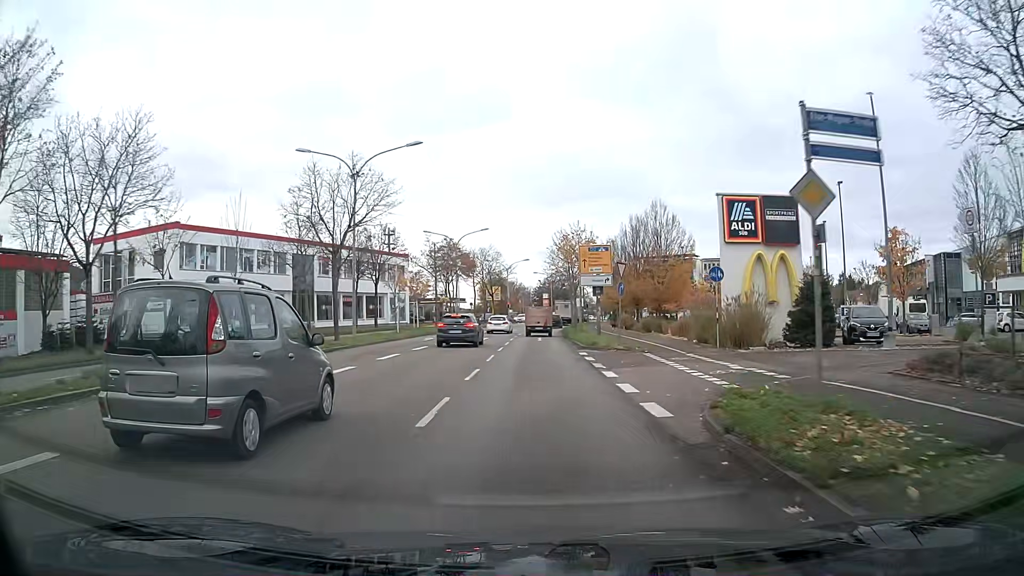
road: primary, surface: asphalt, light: Day
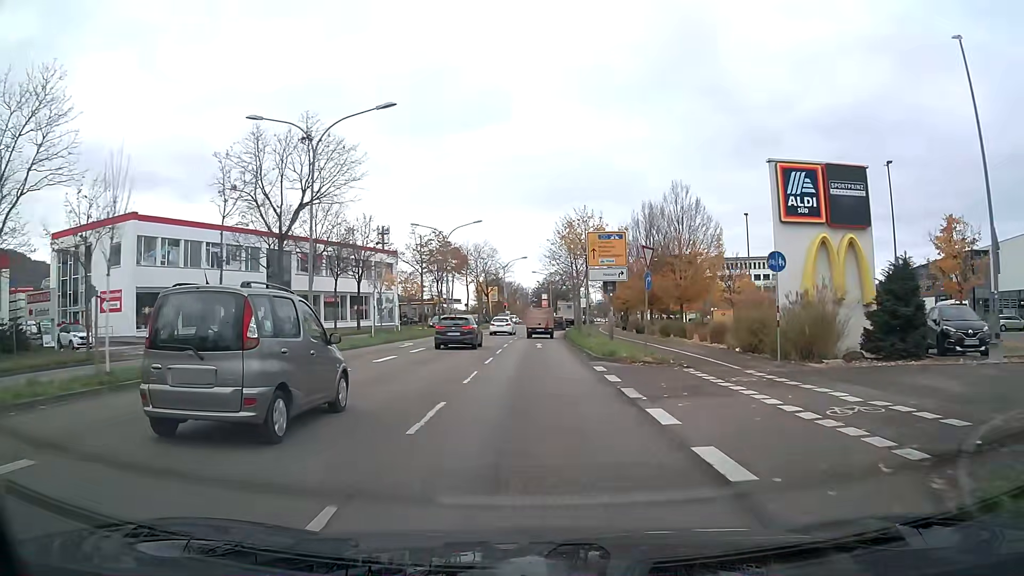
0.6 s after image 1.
(0.0, +6.5) m; 0°
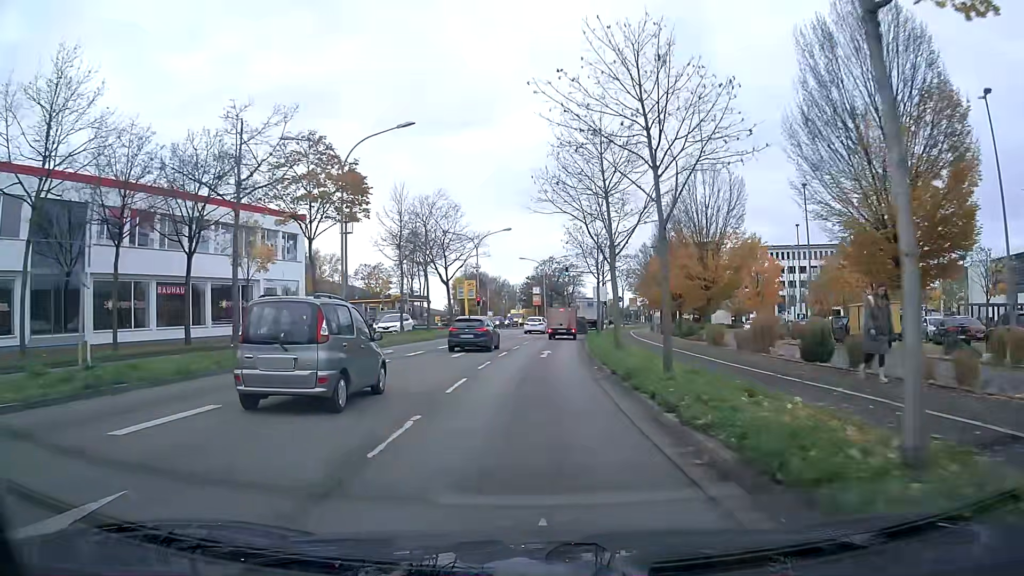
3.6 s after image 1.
(+0.3, +31.7) m; +1°
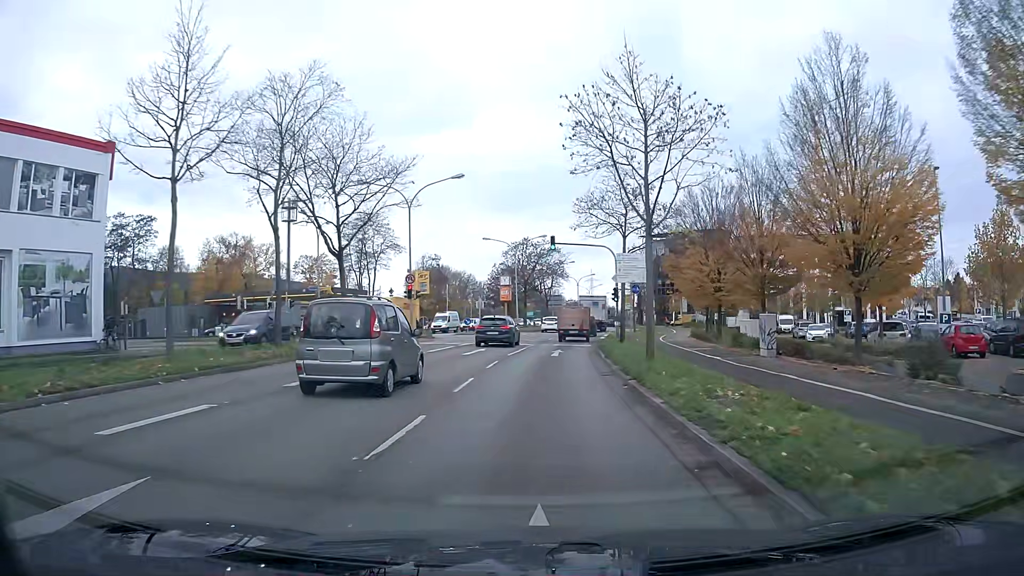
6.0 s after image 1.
(+0.4, +24.5) m; +3°
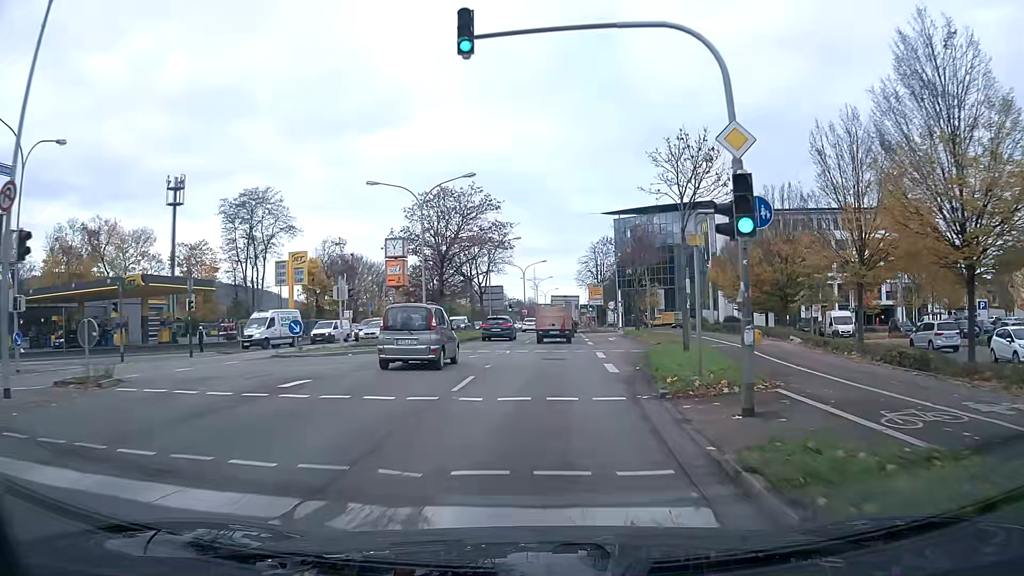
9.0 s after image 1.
(+1.3, +30.3) m; +5°
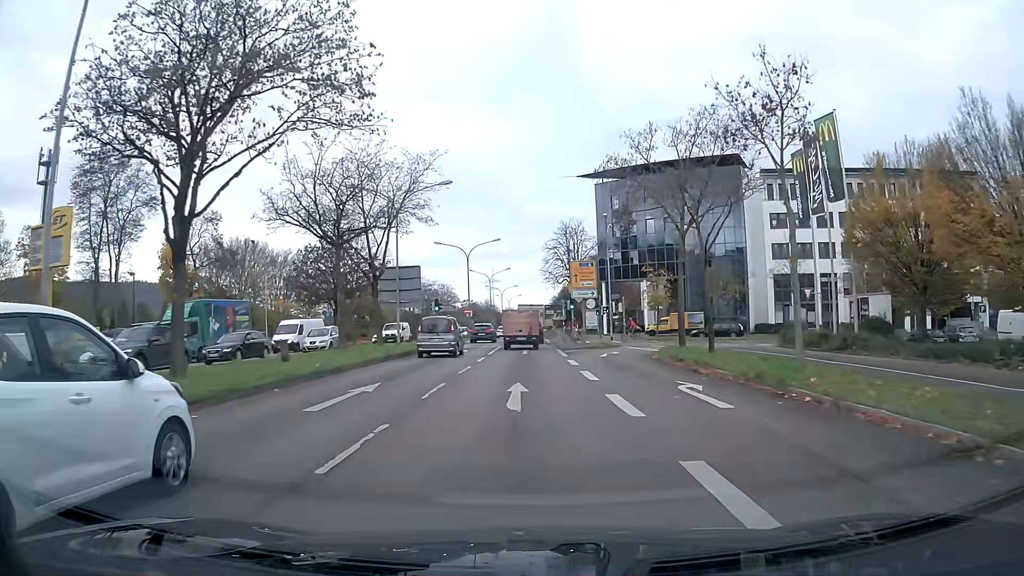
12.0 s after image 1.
(+0.9, +30.6) m; +3°
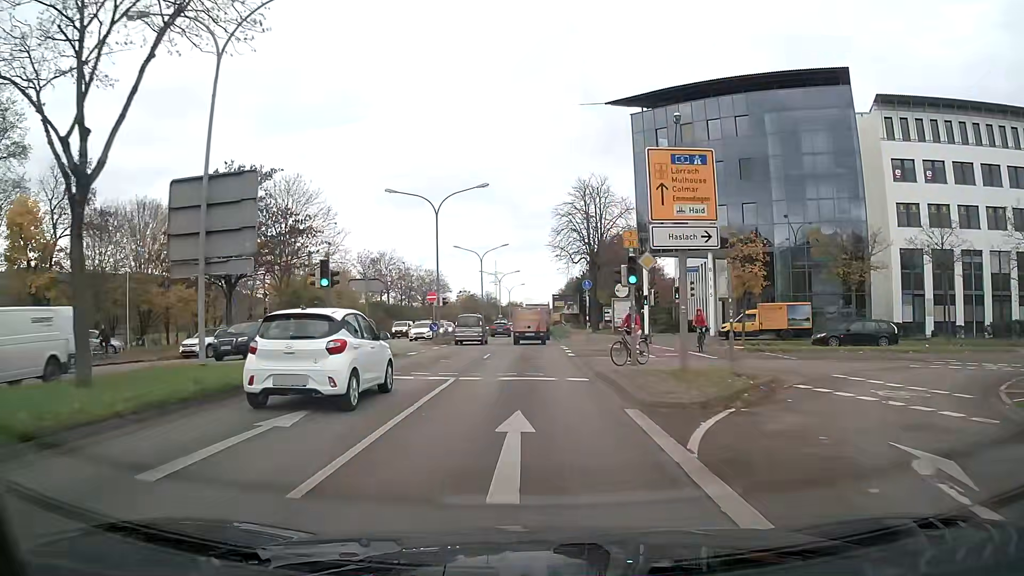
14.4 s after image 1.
(0.0, +25.4) m; 0°
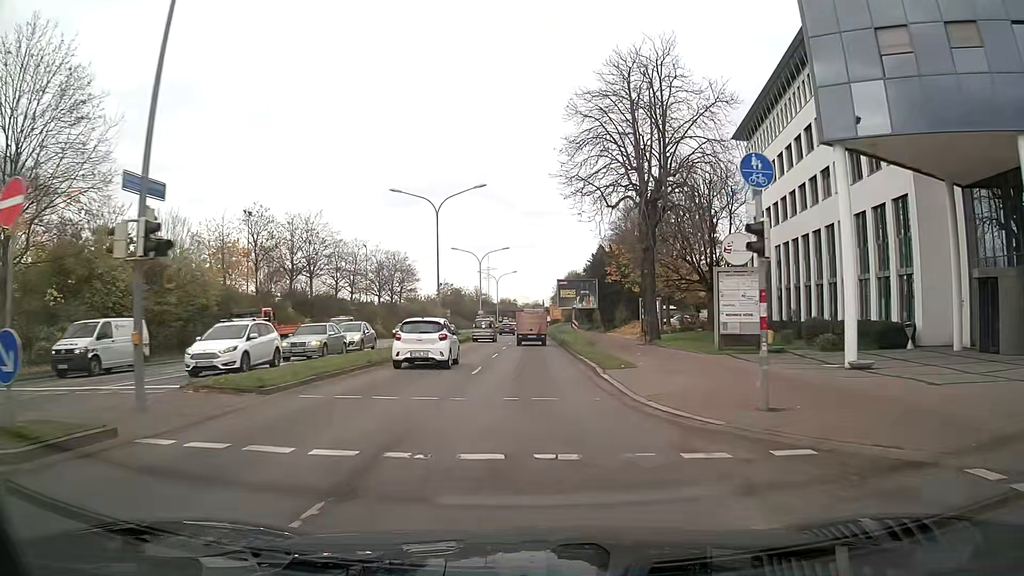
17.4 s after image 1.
(+0.1, +33.8) m; +1°
(0, +10) (0, +20) (0, +30) (0, +40) (0, +50) (0, +60) (0, +70) (0, +80) (0, +90) (0, +100) m
